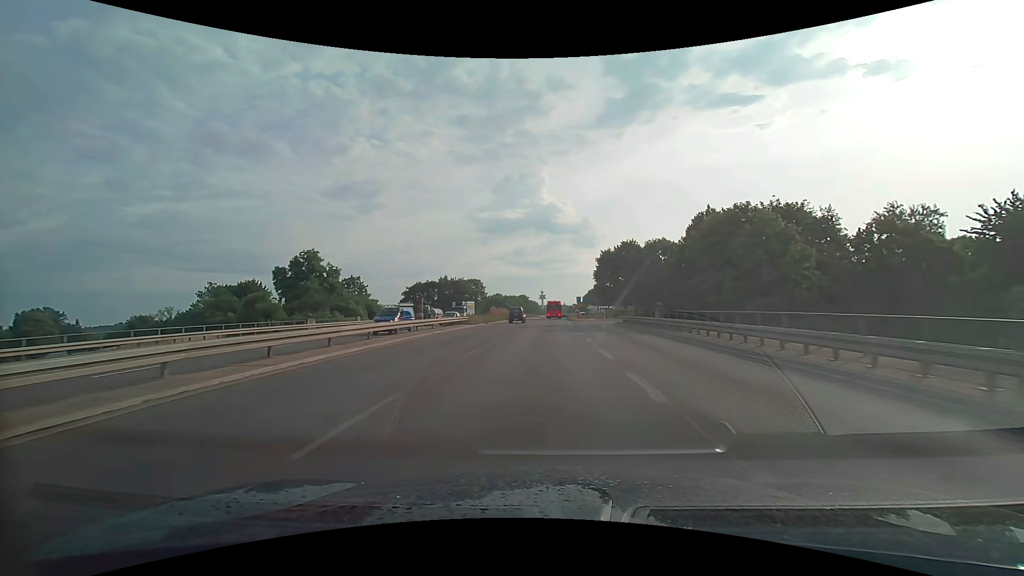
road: trunk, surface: asphalt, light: Day
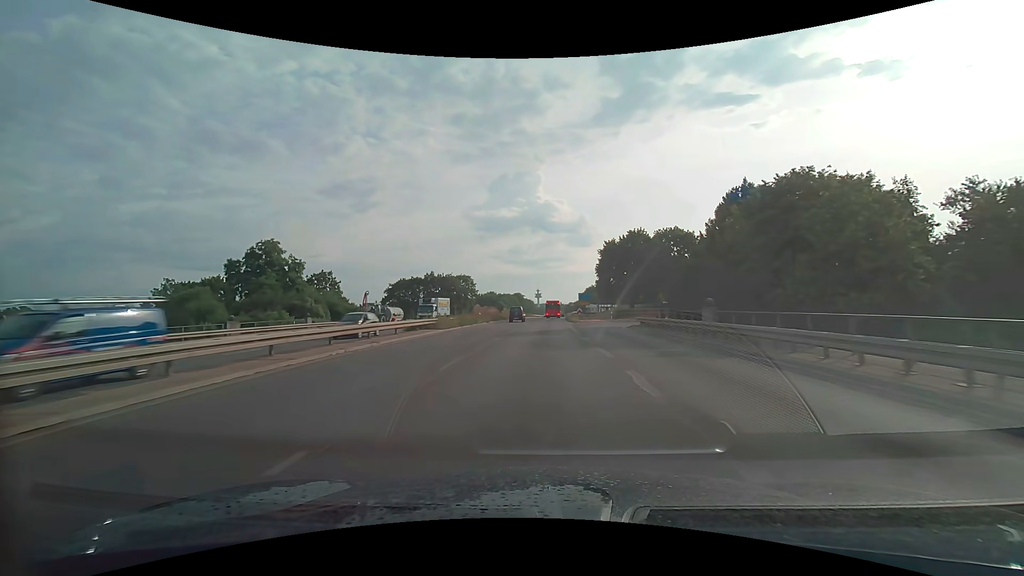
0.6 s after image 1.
(0.0, +11.8) m; 0°
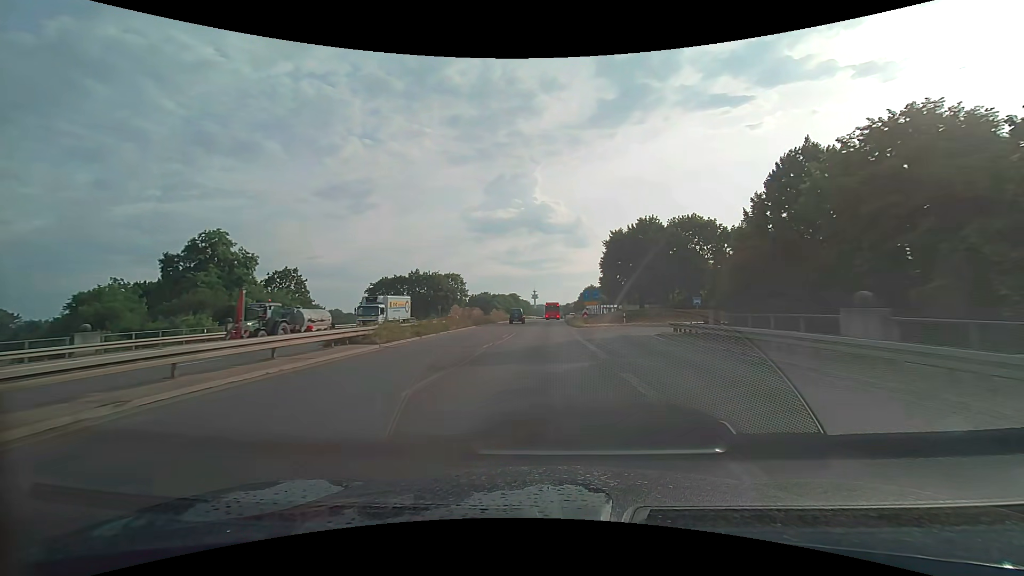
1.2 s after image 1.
(0.0, +11.8) m; +1°
(0, +10) (0, +20) (0, +30) (0, +40) (0, +50) (0, +60) (+1, +70) (+1, +80) (+1, +90) (+2, +100) m
